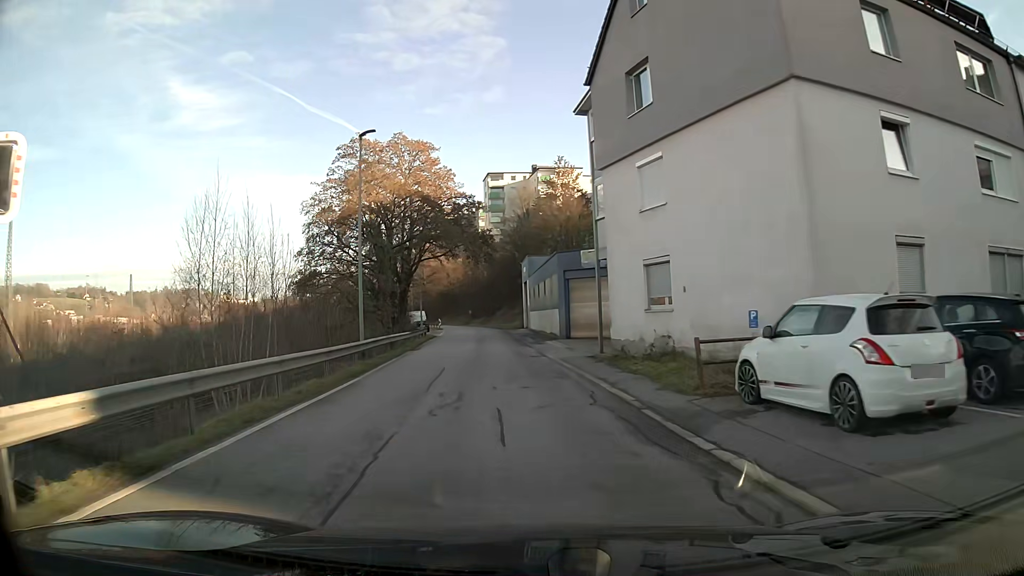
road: residential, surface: asphalt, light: Day
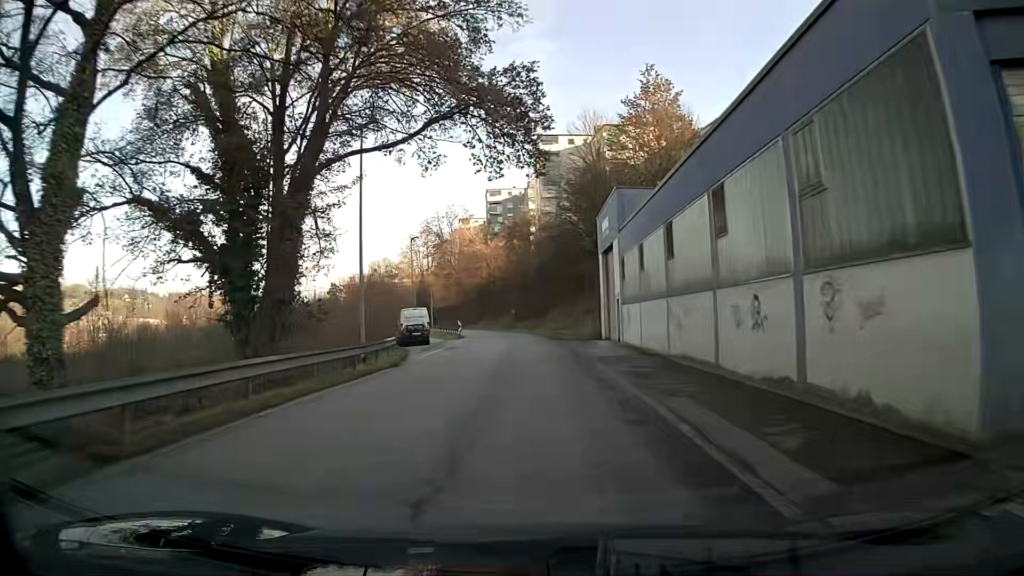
(-1.6, +33.8) m; -4°
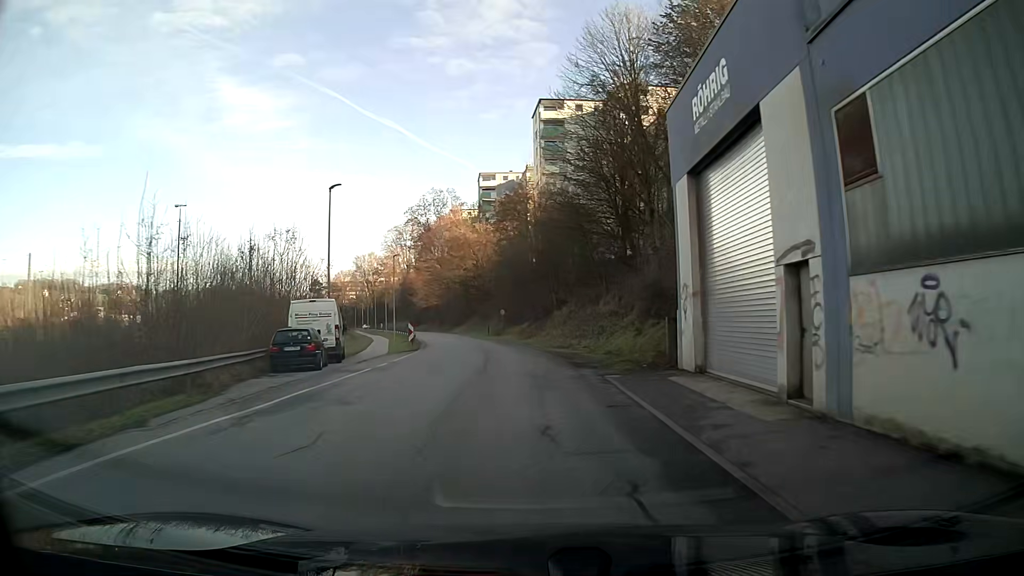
(0.0, +21.6) m; 0°
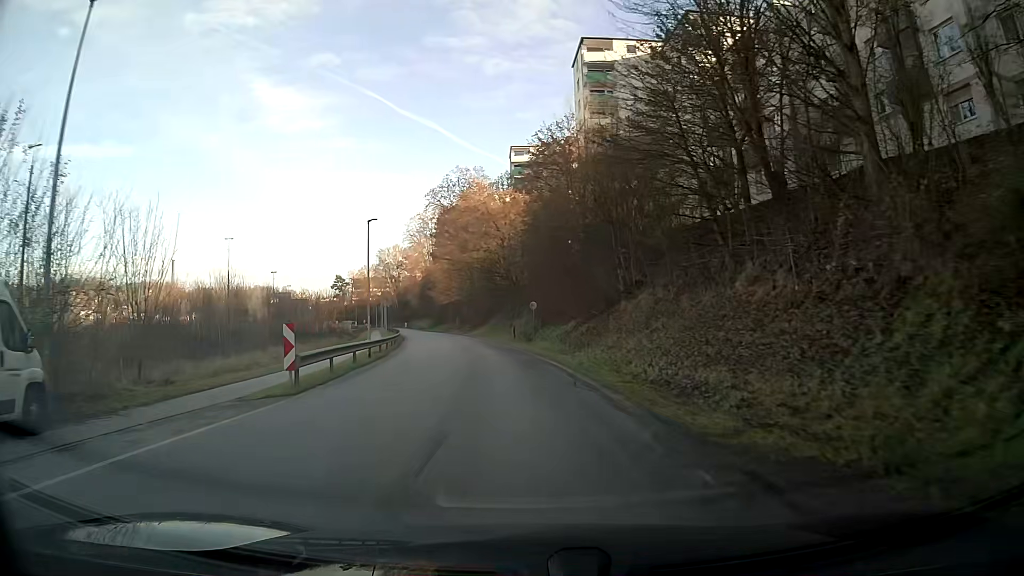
(-0.6, +22.0) m; -4°
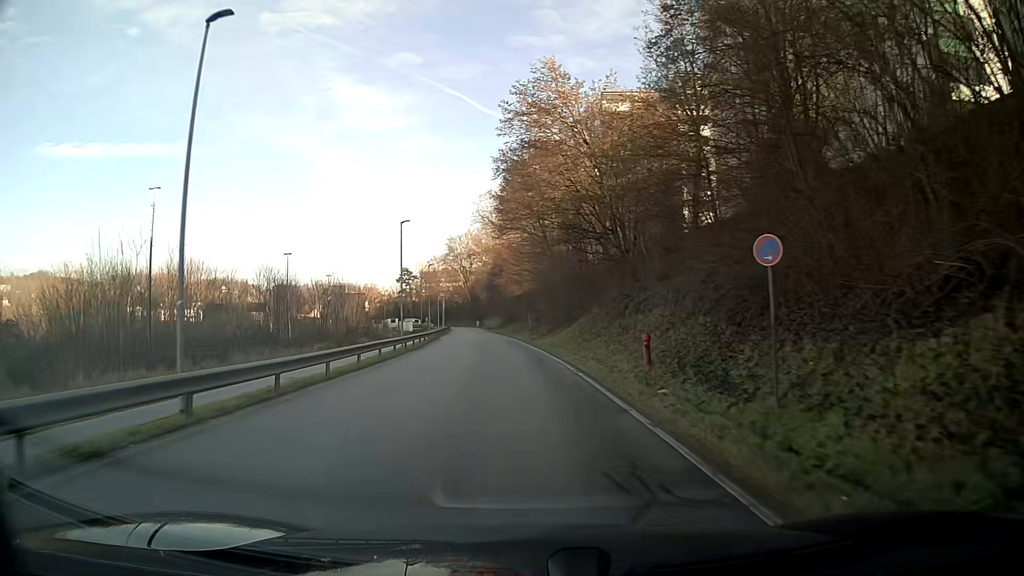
(-1.8, +30.0) m; -7°
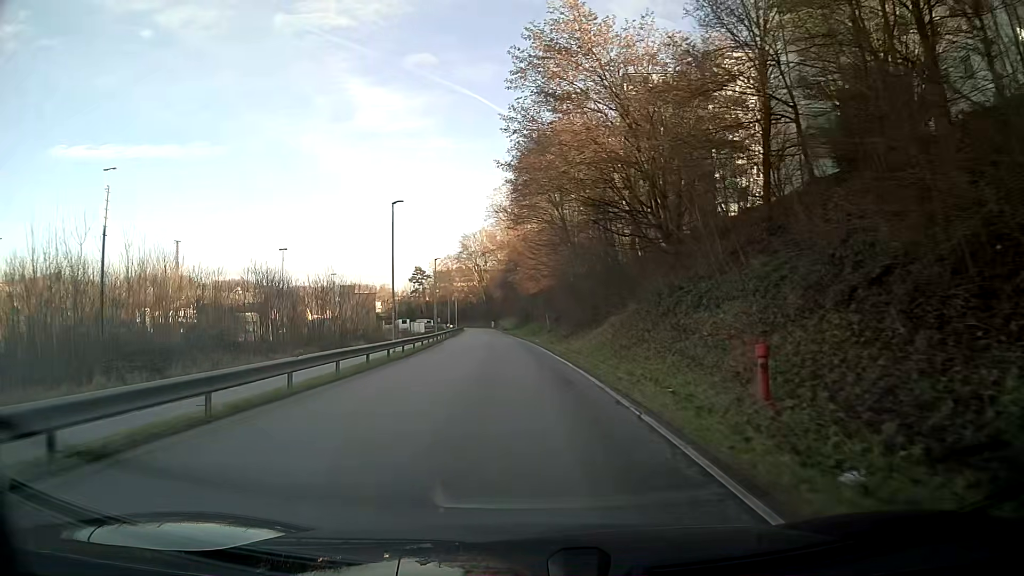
(-0.1, +7.7) m; -1°
